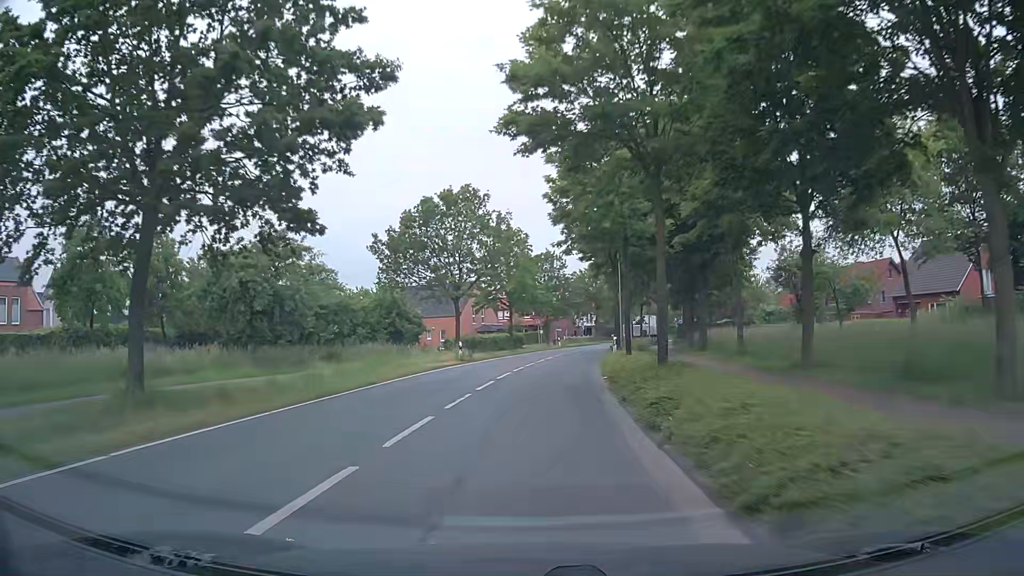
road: secondary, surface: asphalt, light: Day
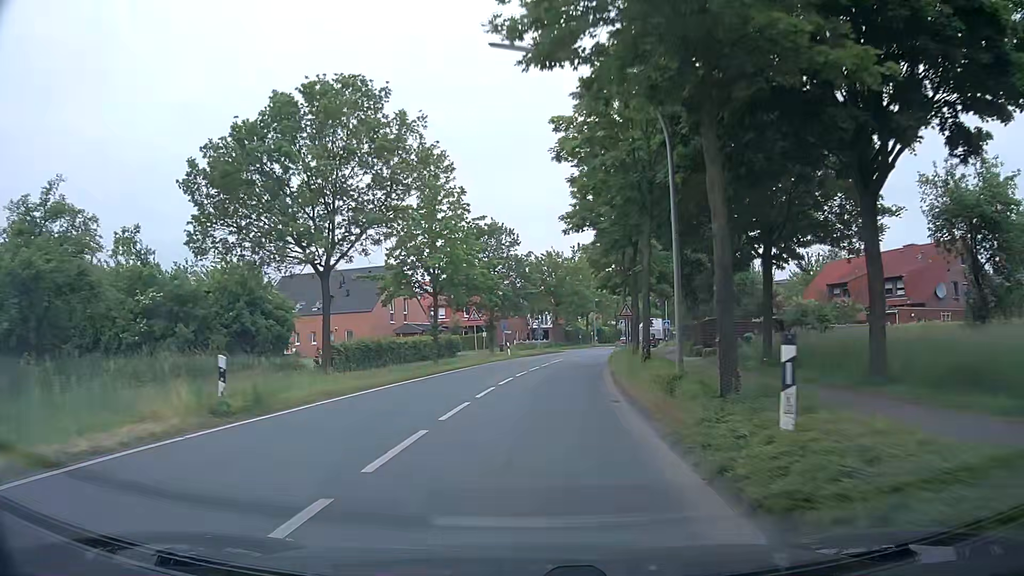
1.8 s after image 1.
(+0.8, +23.2) m; +4°
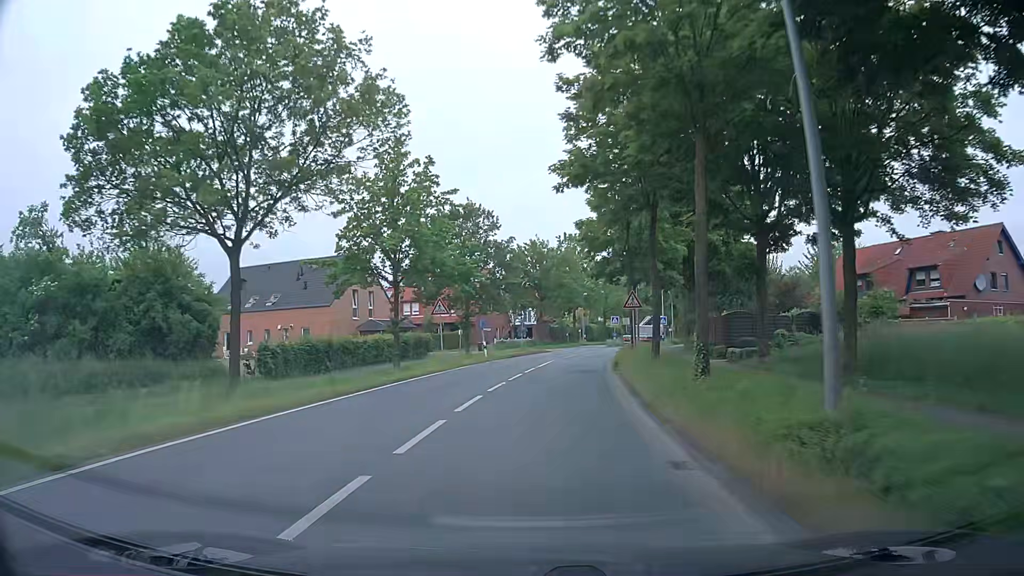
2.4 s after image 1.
(+0.1, +7.8) m; +1°
(0, +10) (+1, +20) (+2, +30) (+3, +40) (+5, +50) (+8, +59) (+11, +69) (+14, +78) (+17, +88) (+20, +97) m
